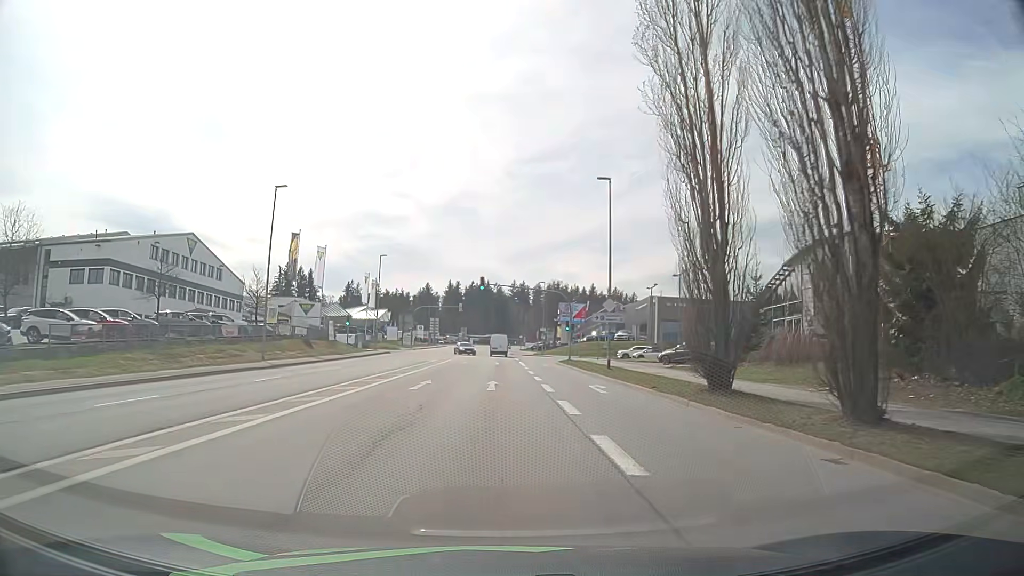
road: tertiary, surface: asphalt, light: Day
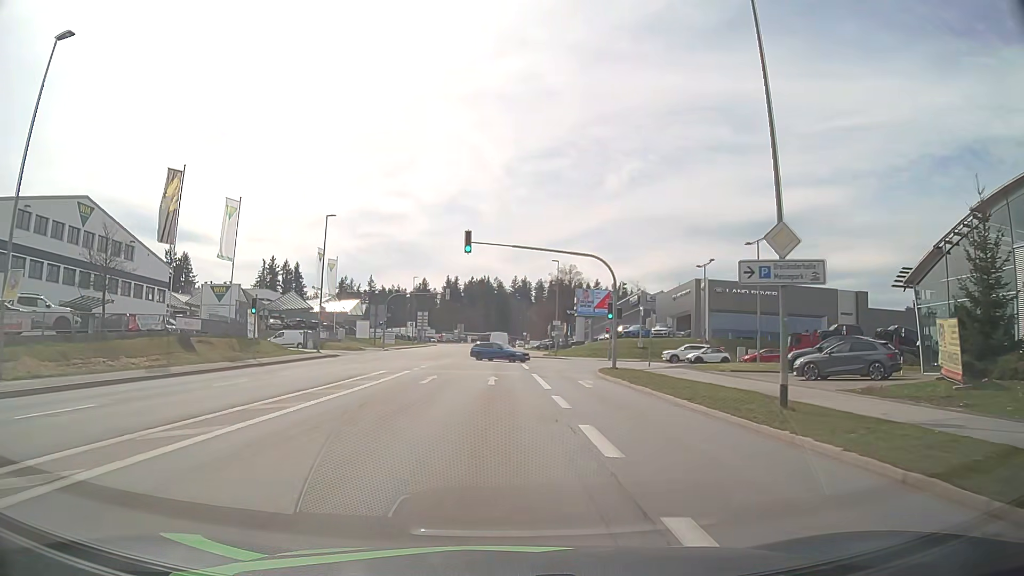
(+0.1, +22.9) m; 0°
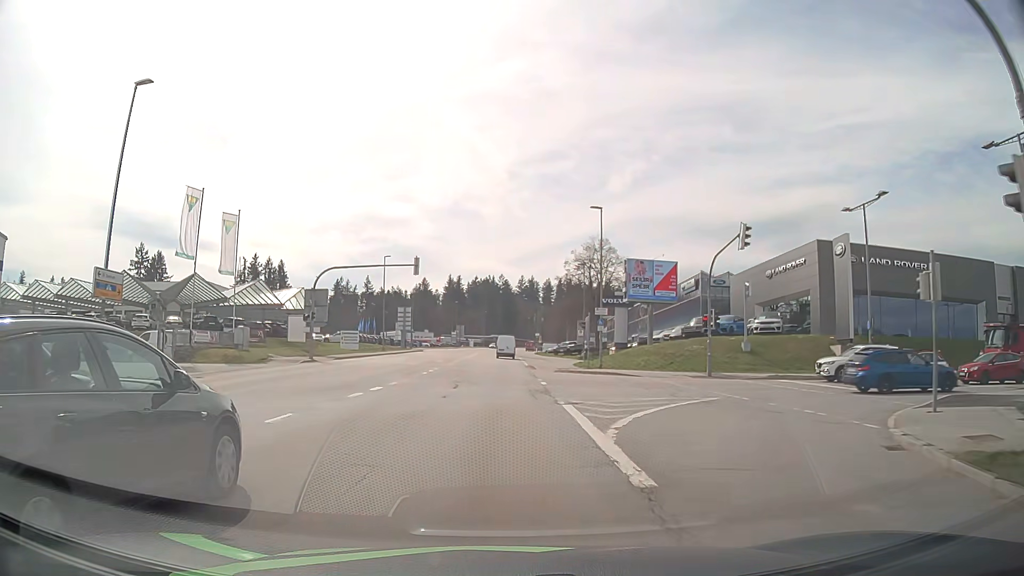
(0.0, +29.5) m; 0°
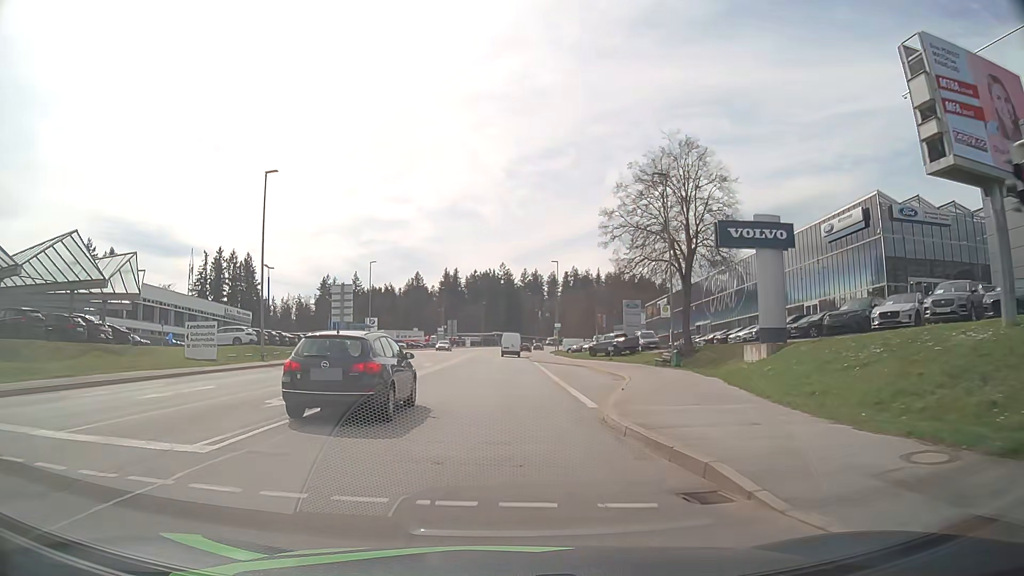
(-0.2, +38.1) m; 0°
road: secondary
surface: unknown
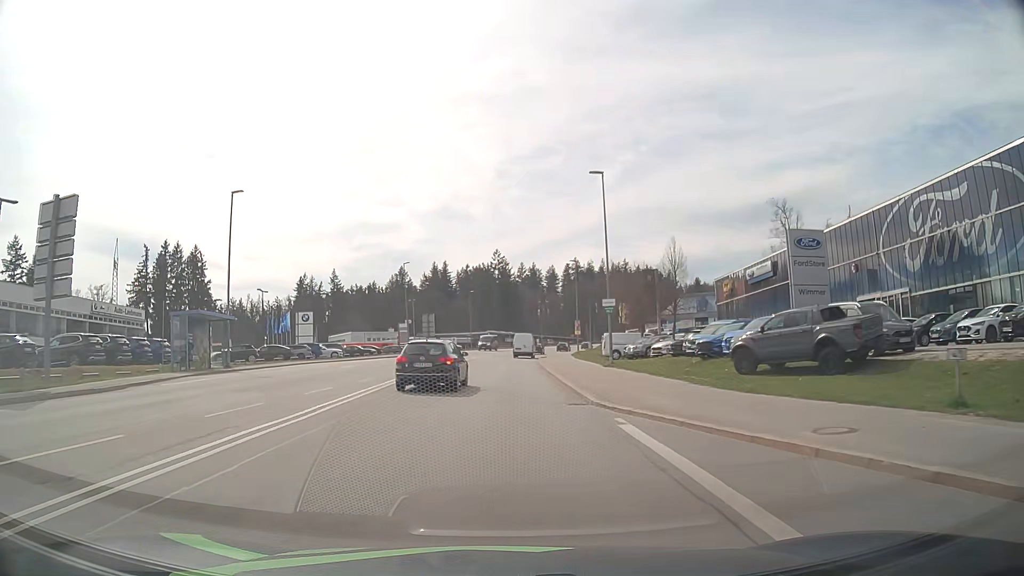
(0.0, +39.3) m; 0°
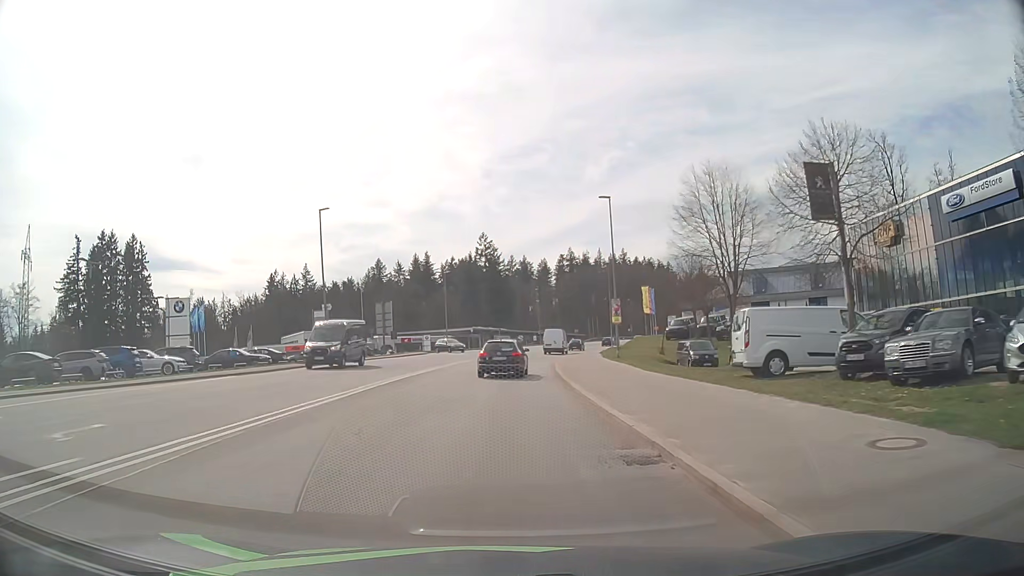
(+0.3, +31.7) m; +1°
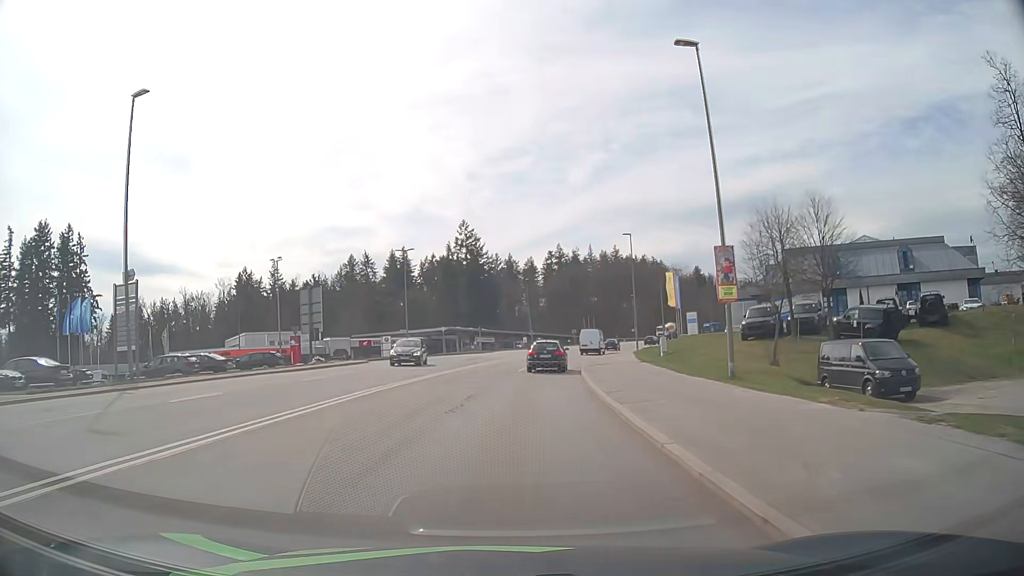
(+0.2, +24.0) m; +1°
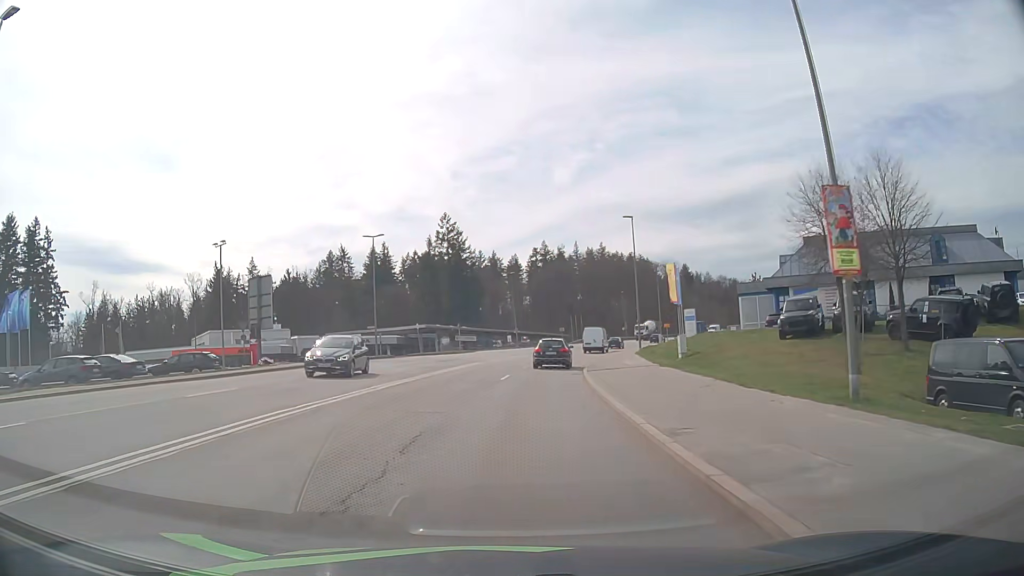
(+0.1, +8.0) m; +1°
(0, +10) (+1, +20) (+2, +30) (+3, +40) (+5, +50) (+7, +59) (+9, +69) (+12, +79) (+15, +88) (+19, +98) m
